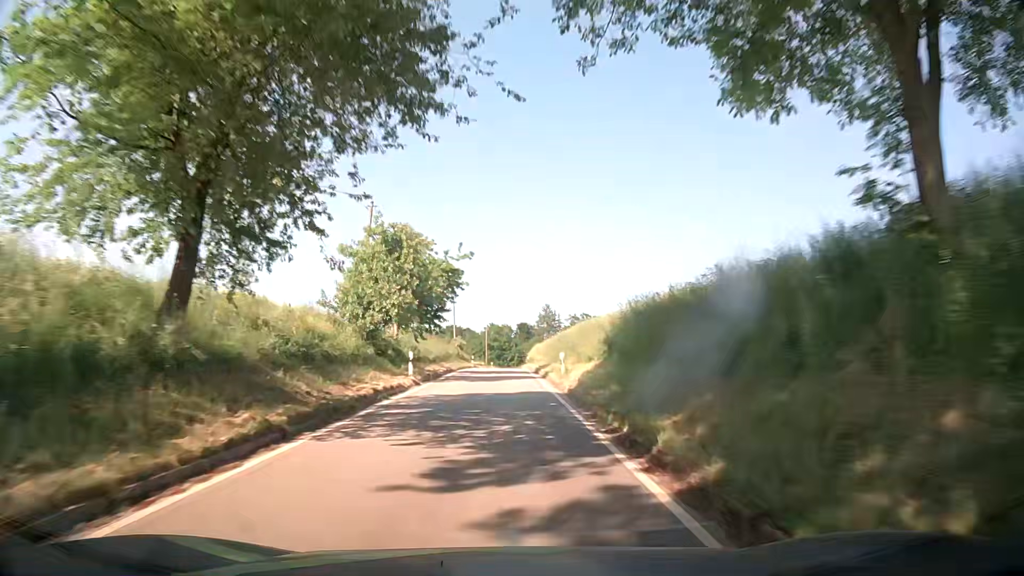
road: tertiary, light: Day
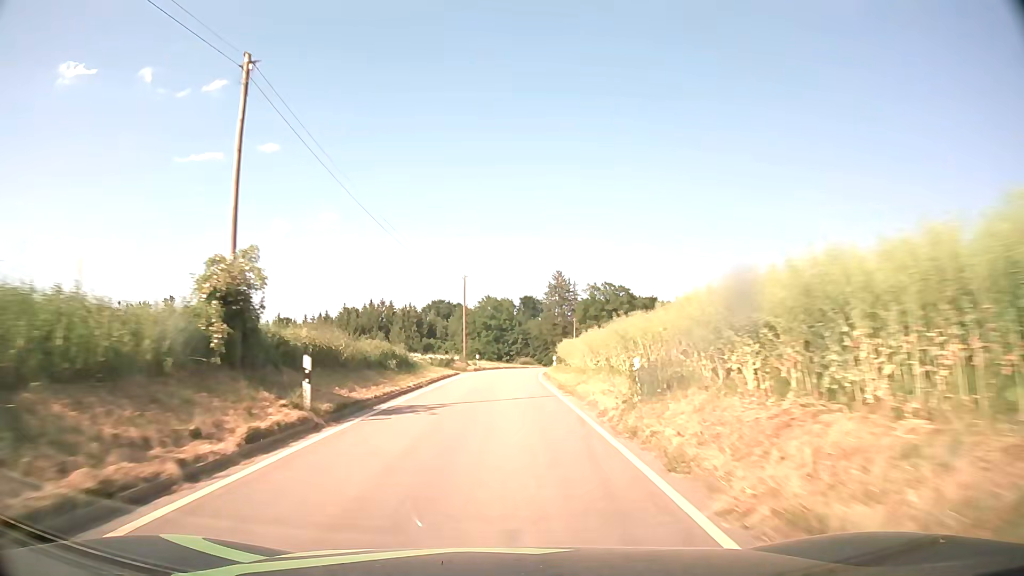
(0.0, +57.5) m; 0°
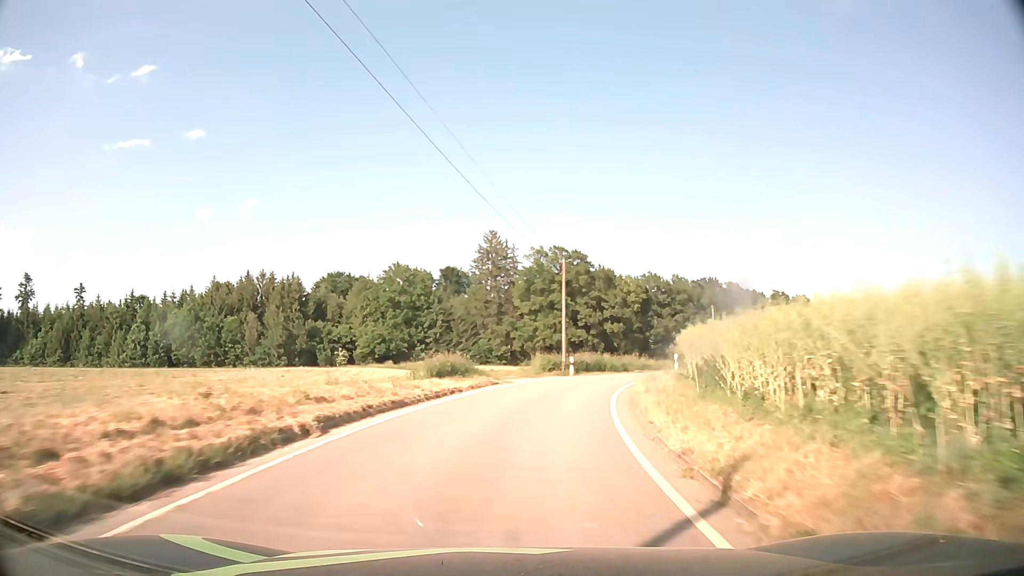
(+1.1, +51.5) m; +6°
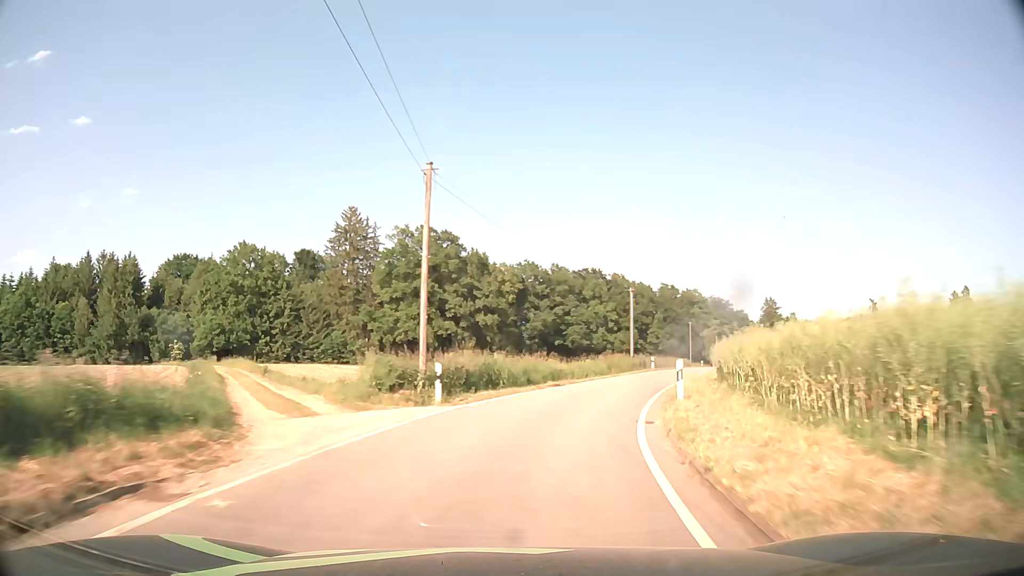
(+1.6, +19.2) m; +11°
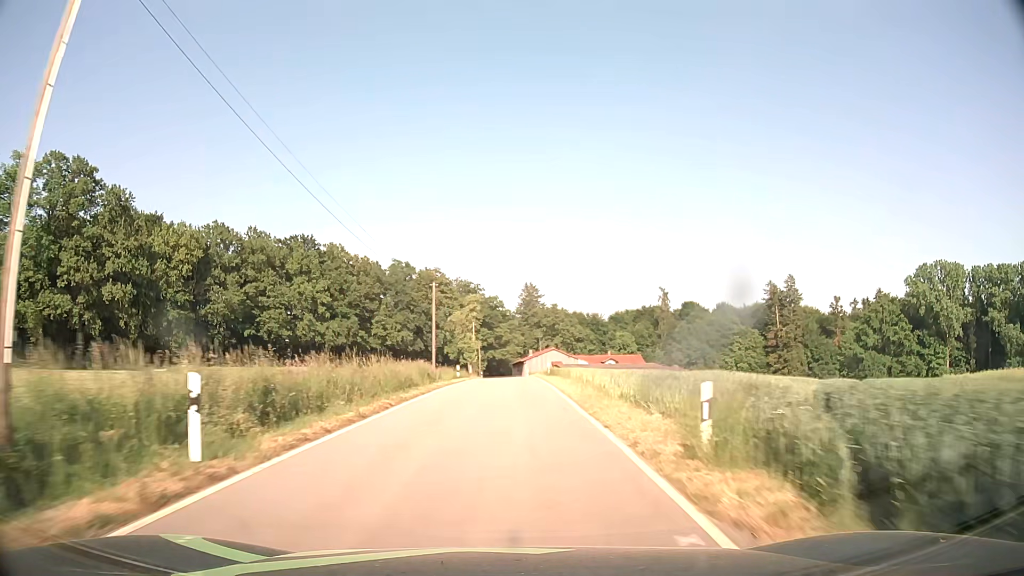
(+13.2, +47.5) m; +24°
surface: asphalt
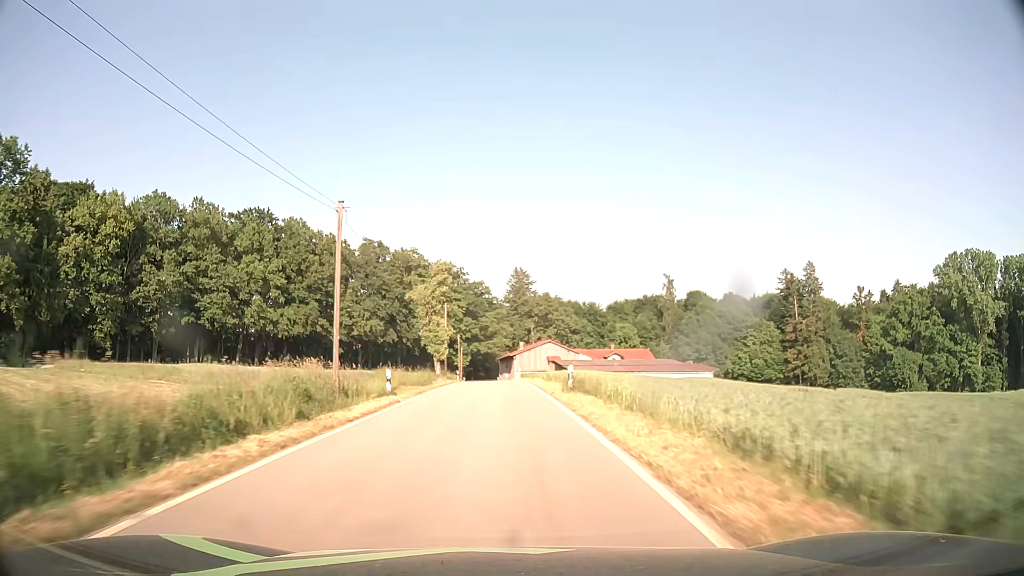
(+0.4, +22.1) m; +2°
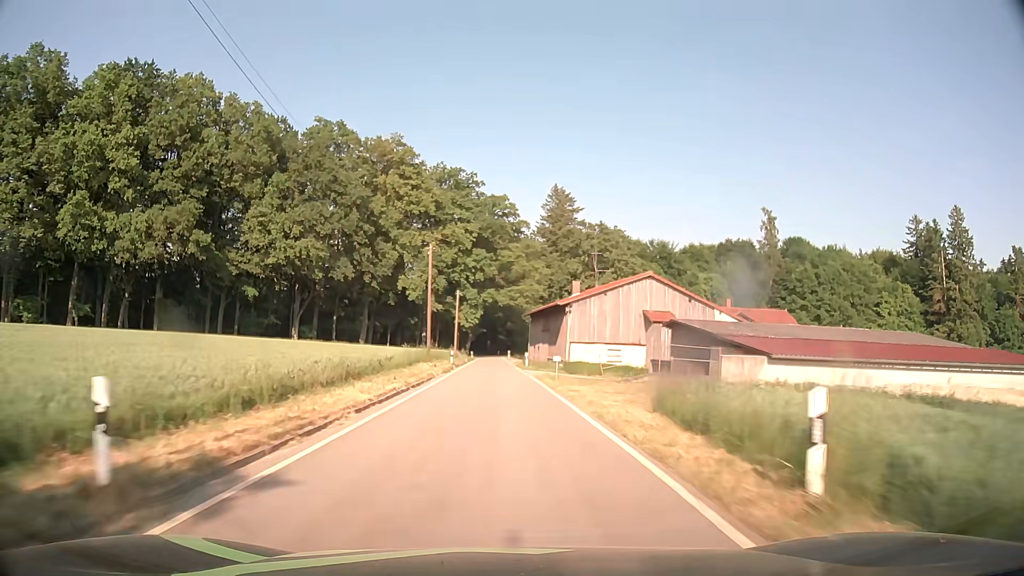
(-0.9, +58.4) m; -2°
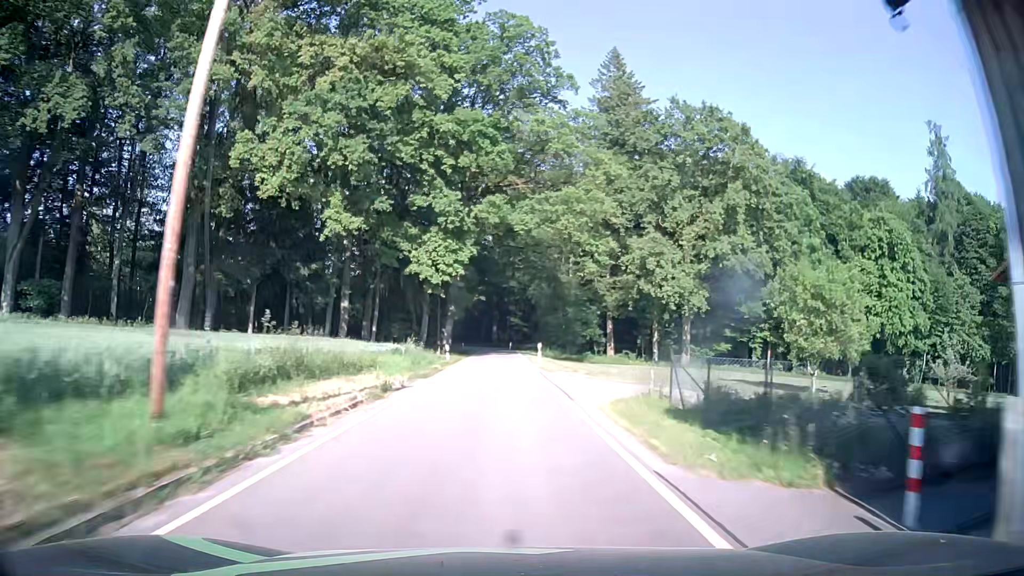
(-1.0, +57.2) m; -1°
(0, +10) (0, +20) (0, +30) (0, +40) (+1, +50) (+1, +60) (0, +70) (-1, +80) (-2, +90) (-5, +99) m
